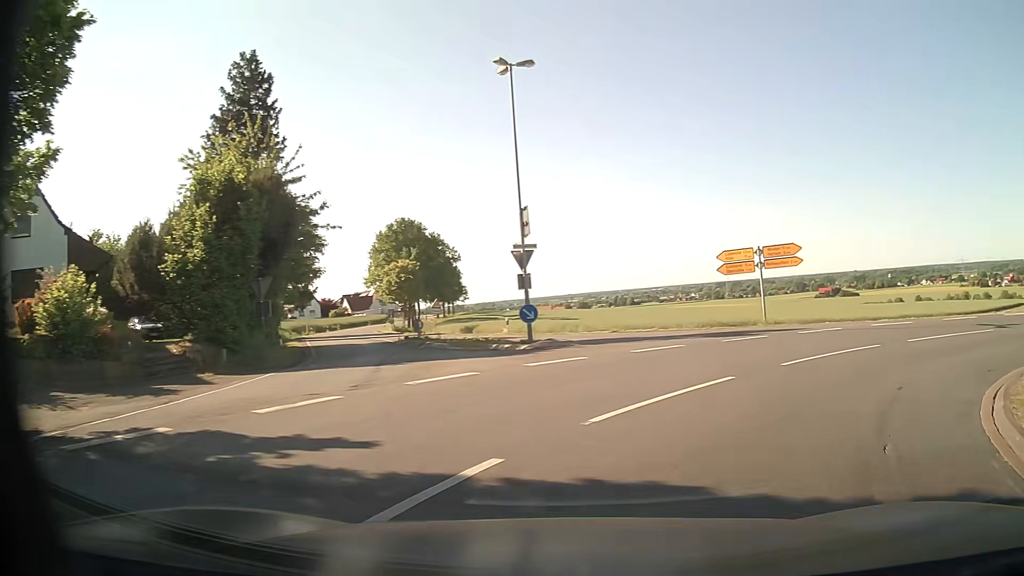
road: secondary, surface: asphalt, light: Day
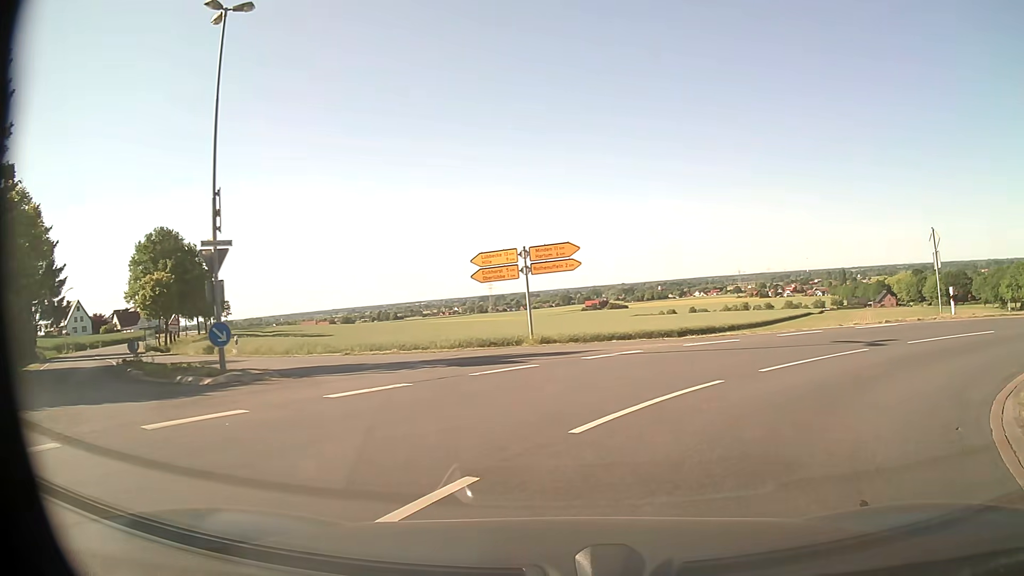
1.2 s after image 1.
(+1.0, +5.3) m; +22°
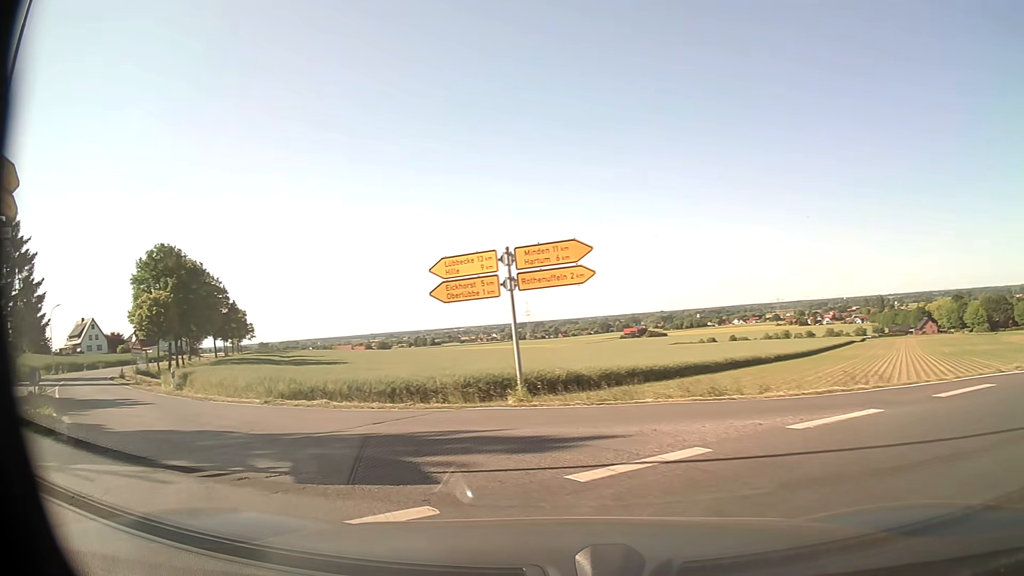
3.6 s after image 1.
(+0.8, +8.4) m; -5°
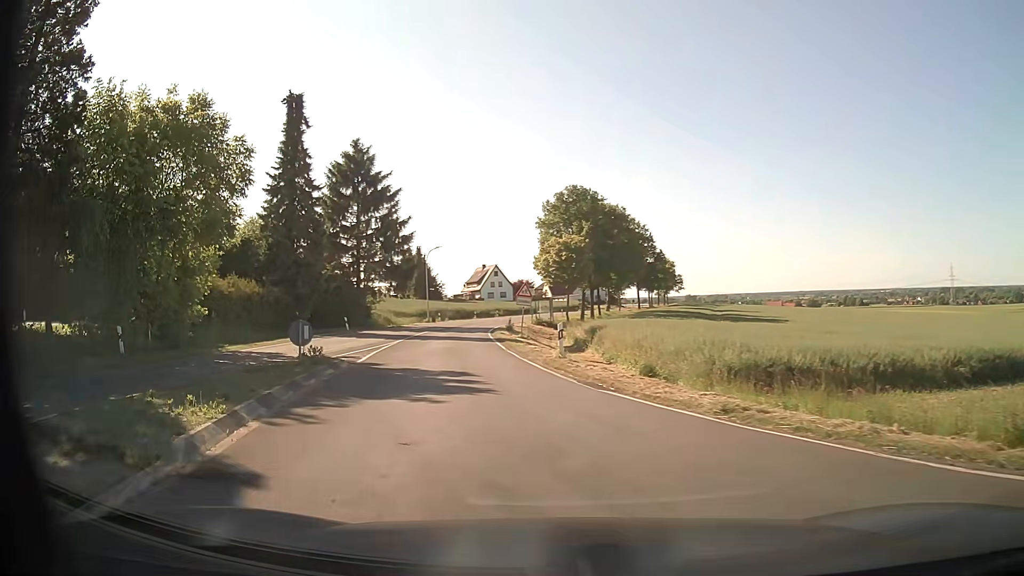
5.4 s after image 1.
(-3.3, +9.0) m; -35°
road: tertiary
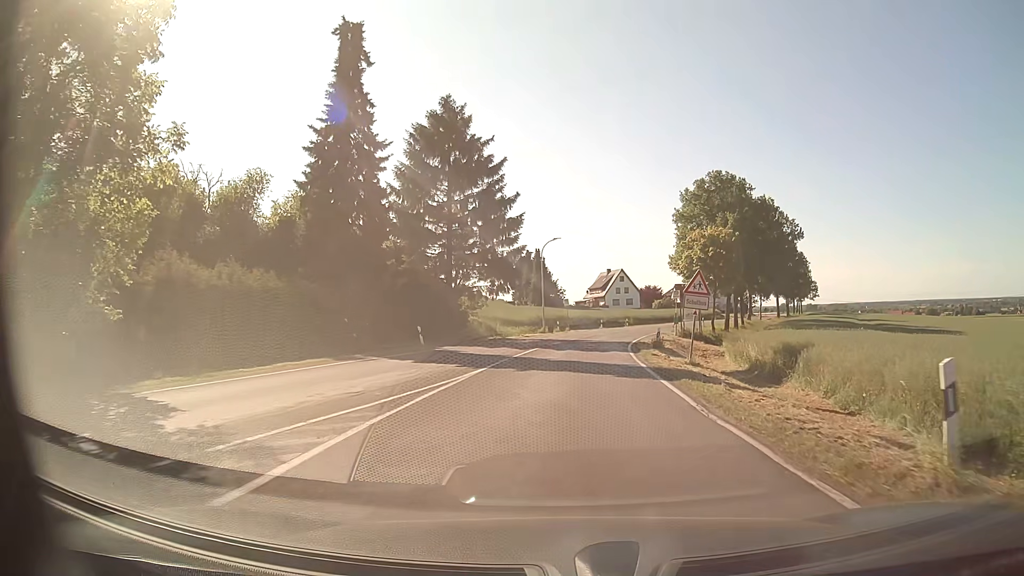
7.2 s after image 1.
(-2.2, +14.1) m; -11°
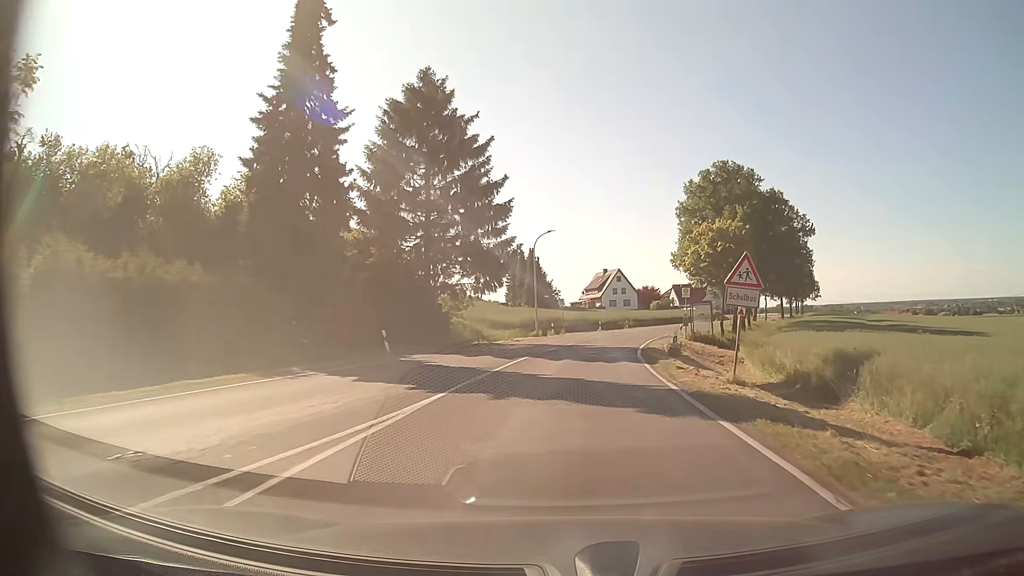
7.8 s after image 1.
(0.0, +5.8) m; 0°
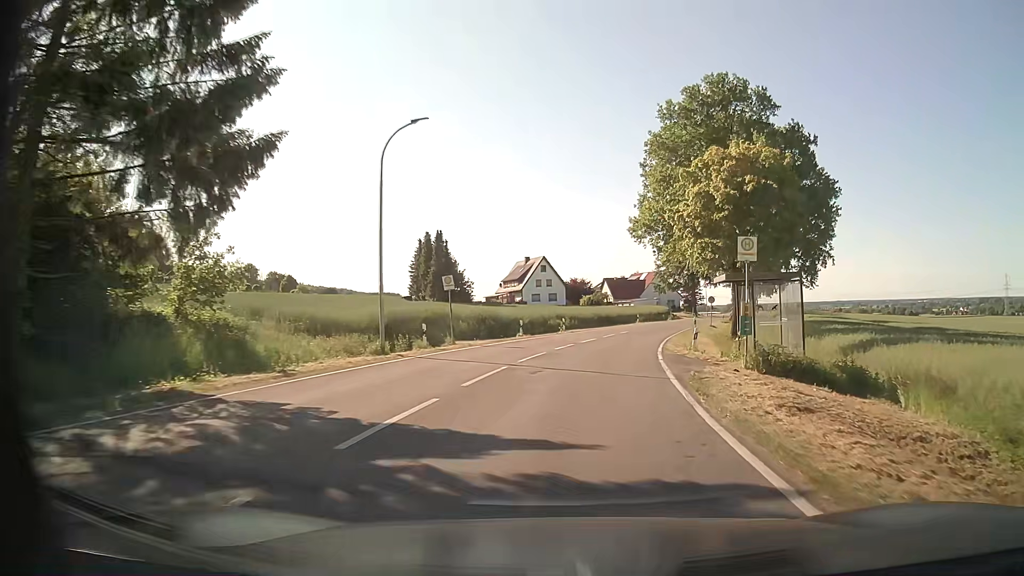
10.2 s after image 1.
(+1.4, +27.6) m; +7°
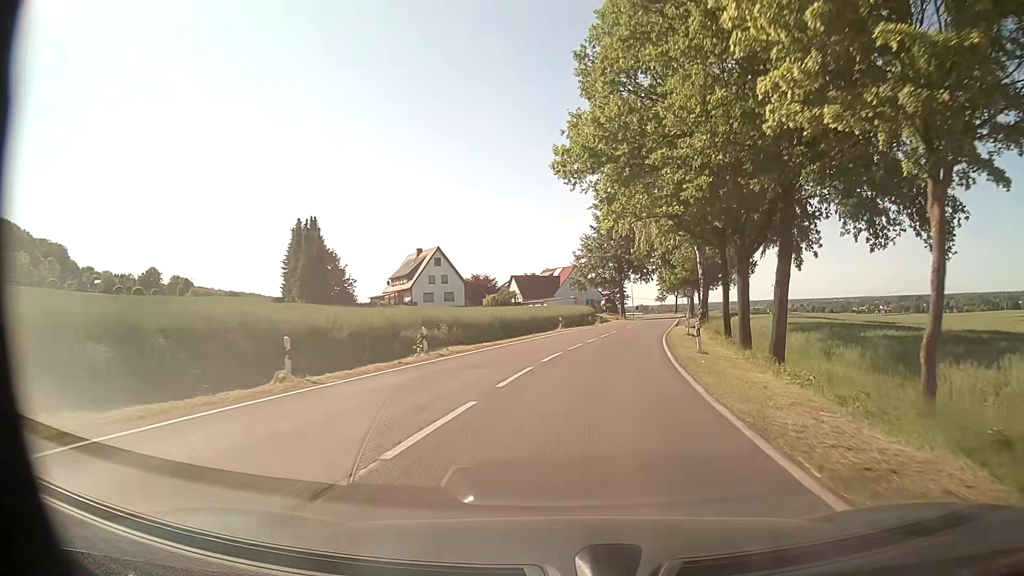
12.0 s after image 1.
(+1.6, +24.4) m; +8°
(0, +10) (+1, +20) (+2, +30) (+4, +40) (+6, +50) (+8, +59) (+10, +69) (+12, +79) (+14, +89) (+16, +99) m
